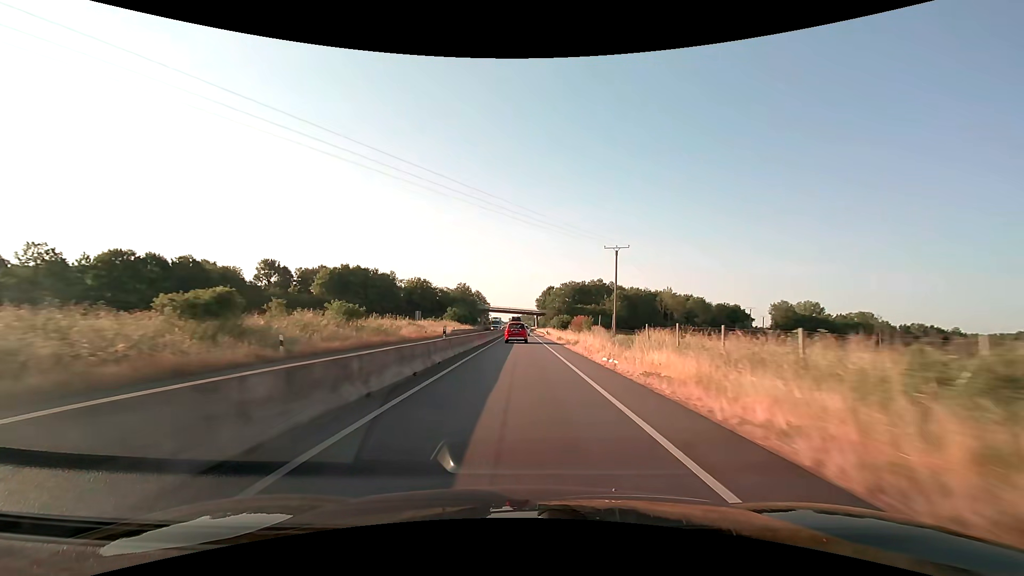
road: trunk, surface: asphalt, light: Day
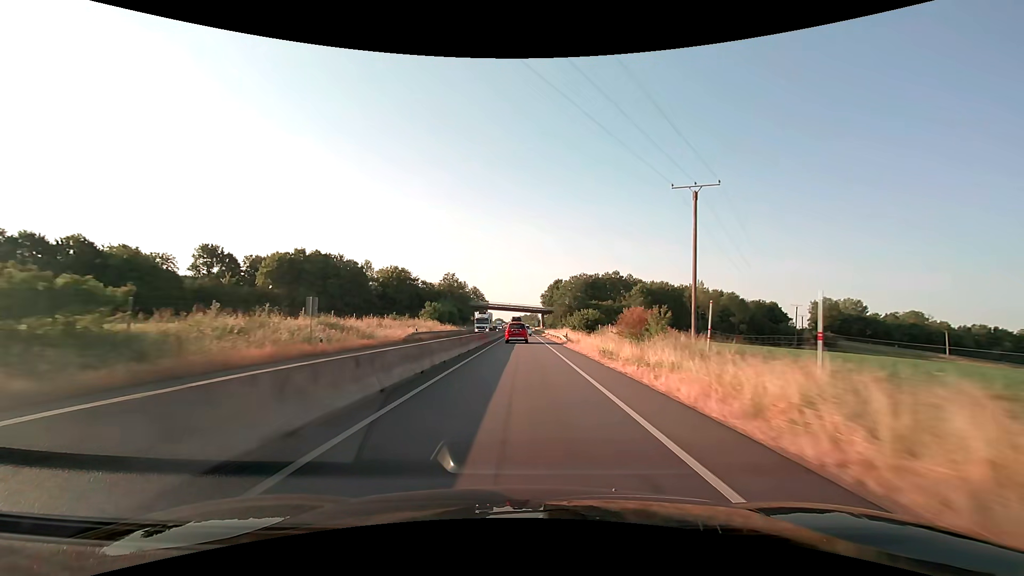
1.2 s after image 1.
(0.0, +27.5) m; 0°
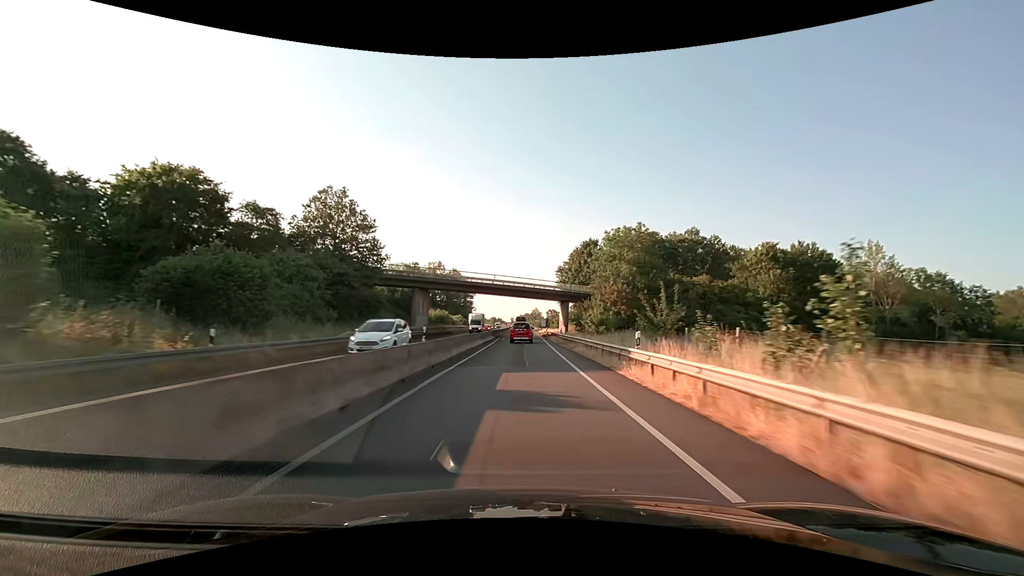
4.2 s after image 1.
(+0.1, +70.8) m; 0°
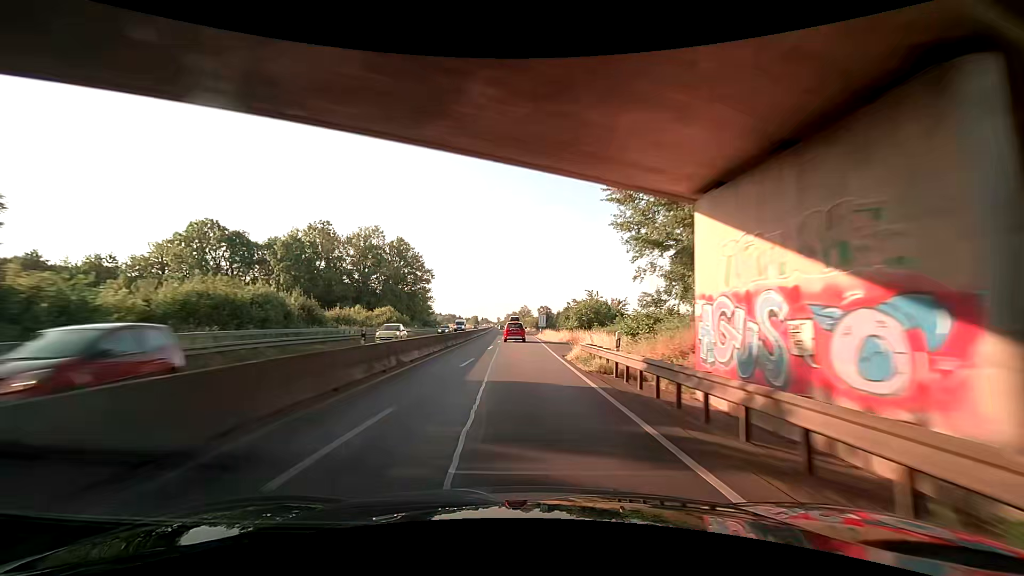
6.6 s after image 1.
(+0.4, +58.3) m; +2°
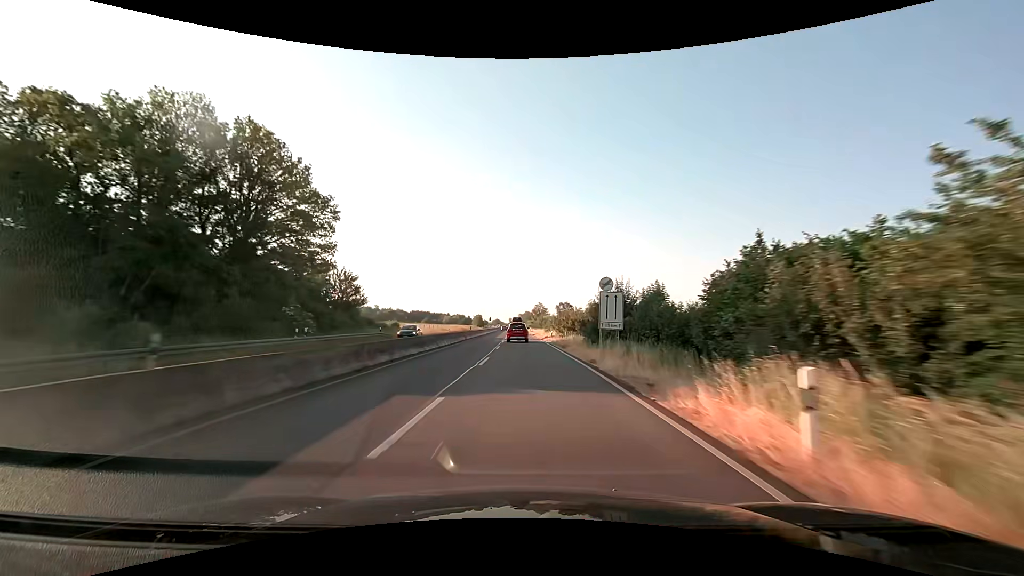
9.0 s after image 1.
(-1.0, +59.8) m; -2°
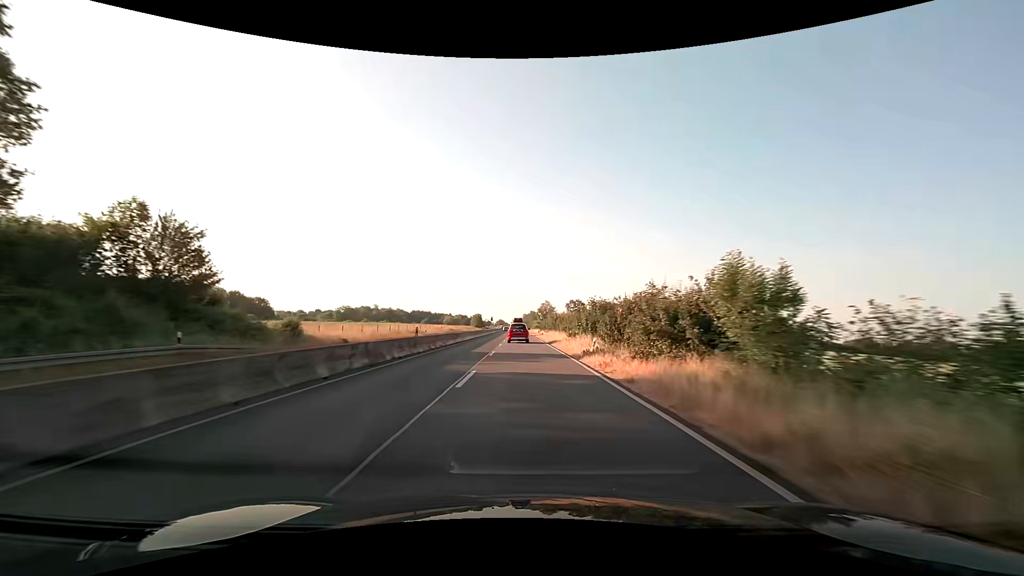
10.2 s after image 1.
(-0.1, +30.5) m; -1°
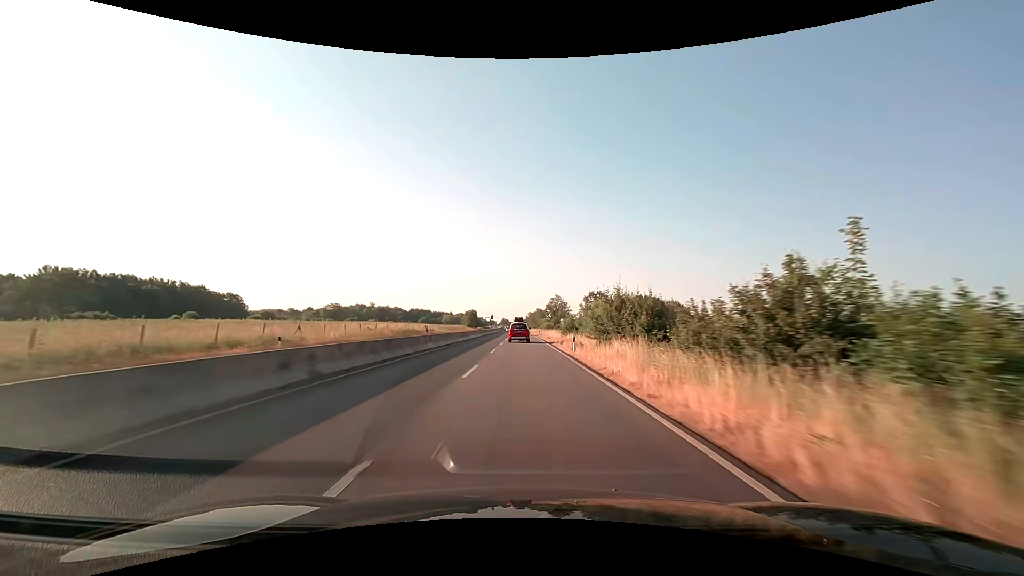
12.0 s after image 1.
(-0.1, +46.4) m; 0°
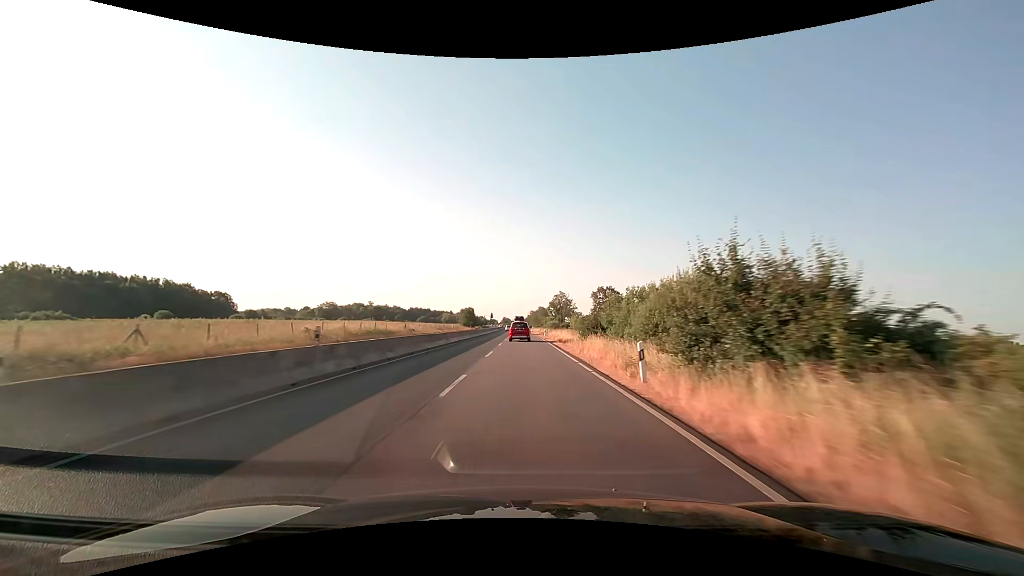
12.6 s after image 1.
(0.0, +15.6) m; 0°
(0, +10) (0, +20) (0, +30) (0, +40) (0, +50) (0, +60) (0, +70) (0, +80) (0, +90) (0, +100) m
